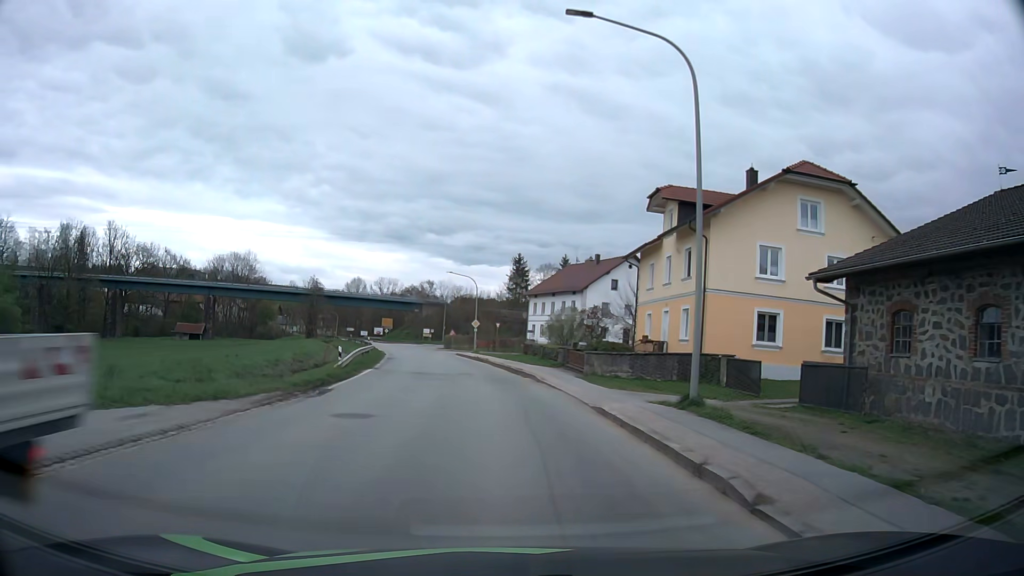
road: secondary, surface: asphalt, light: Day
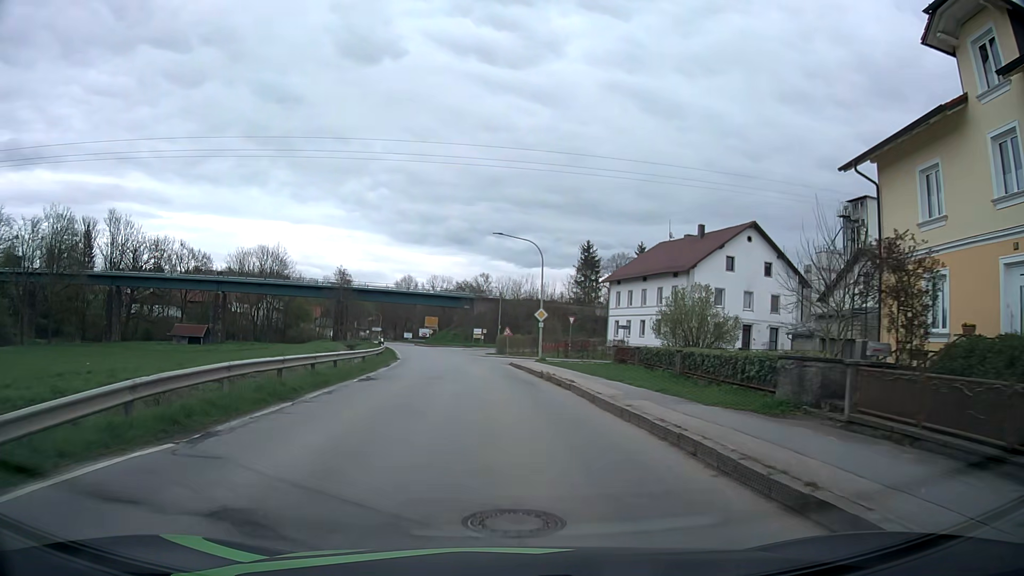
(-1.1, +23.7) m; -5°
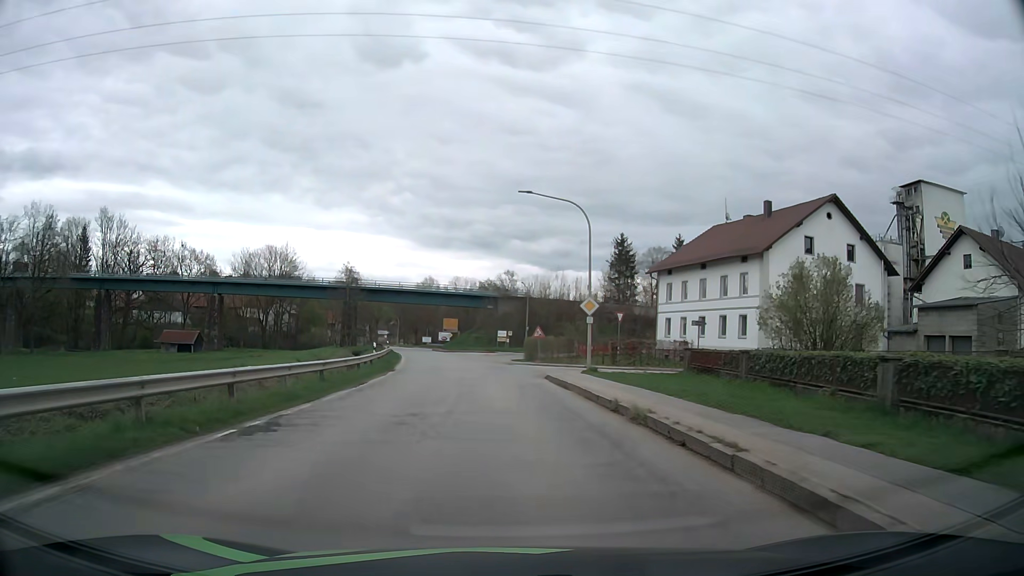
(-0.2, +12.0) m; -2°
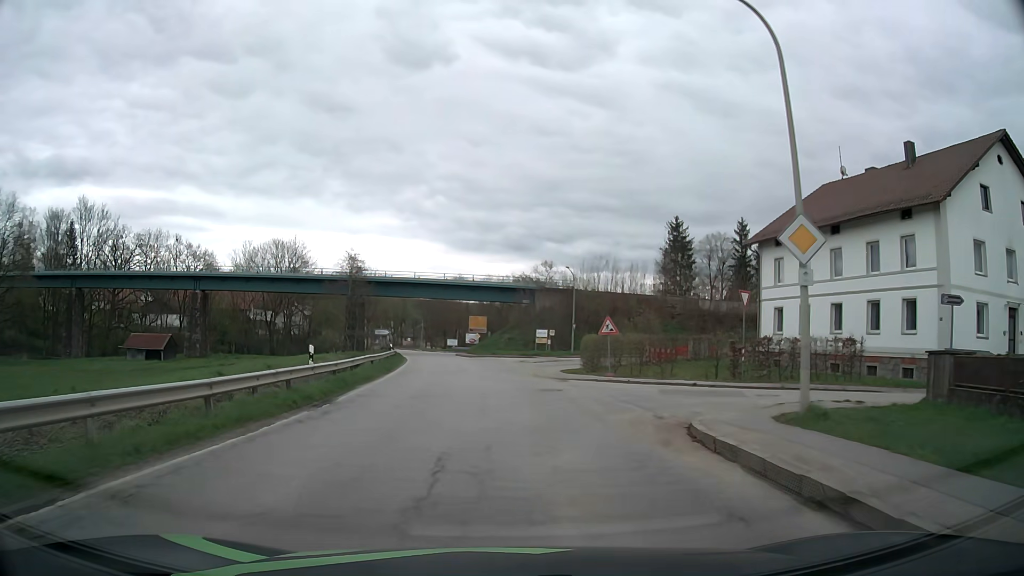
(-0.5, +18.1) m; -3°
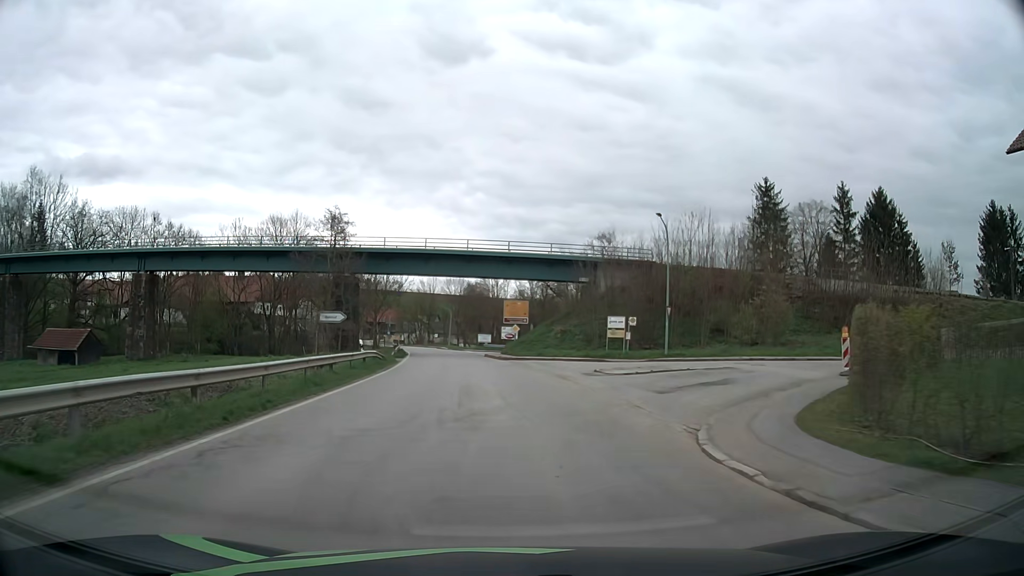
(-0.8, +24.4) m; -3°
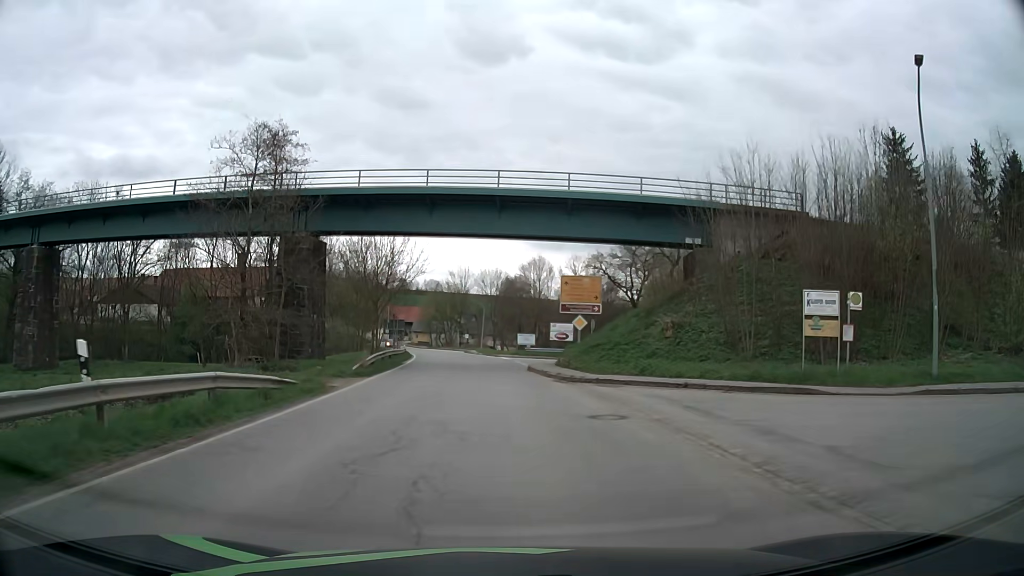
(-0.9, +23.9) m; -4°
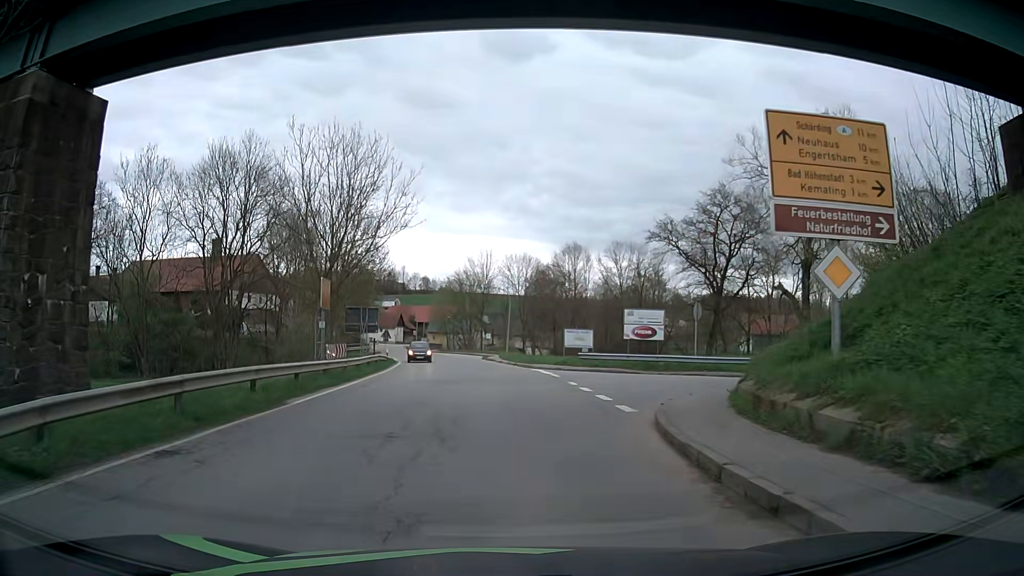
(-0.3, +25.3) m; -2°
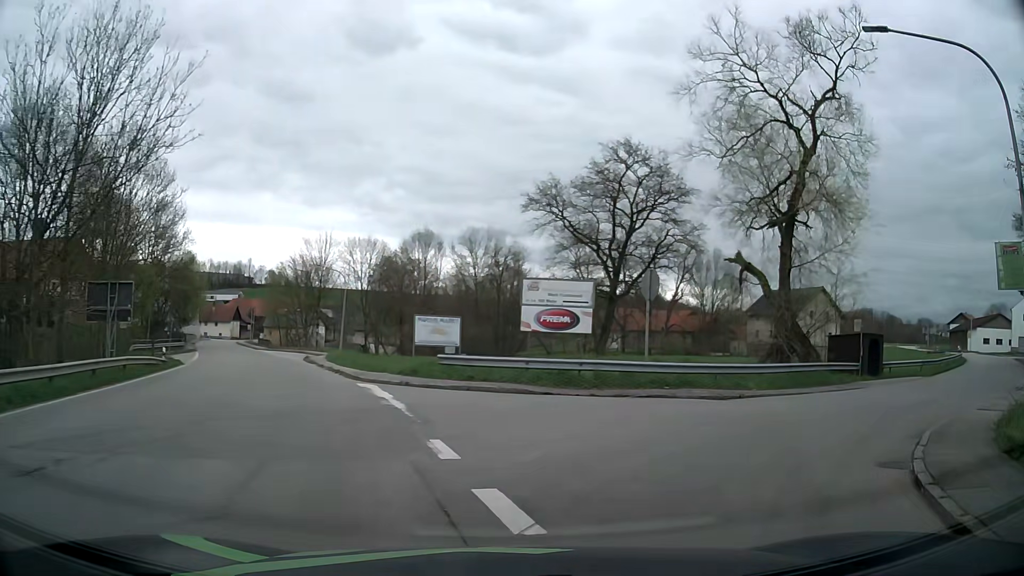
(+0.8, +14.7) m; +12°
(+3, +9) (+10, +16) (+18, +23) (+26, +29) (+33, +35) (+40, +42) (+47, +49) (+54, +57) (+60, +65) (+65, +73) m
